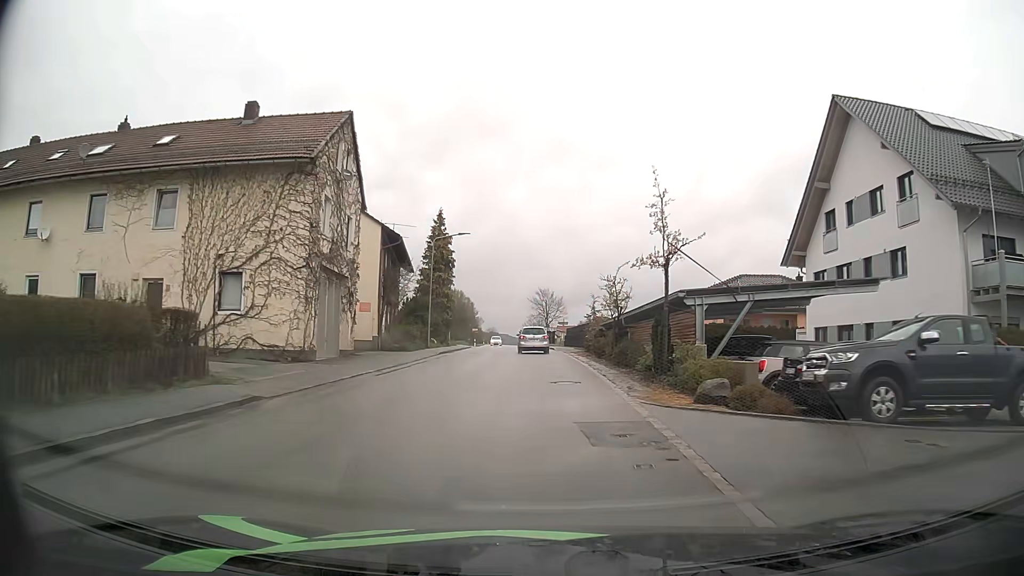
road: tertiary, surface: asphalt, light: Day
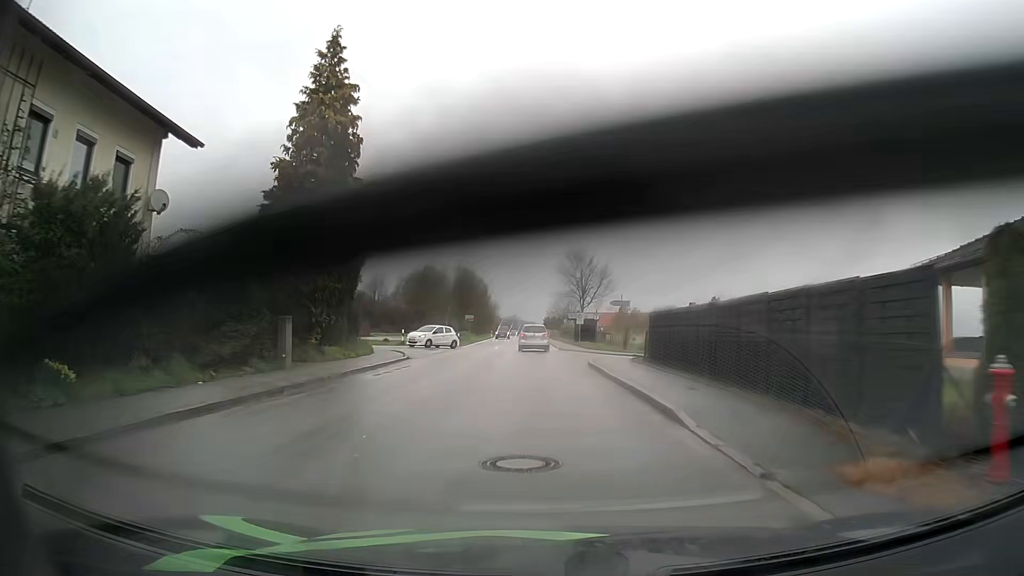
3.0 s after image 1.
(-0.8, +40.1) m; -2°
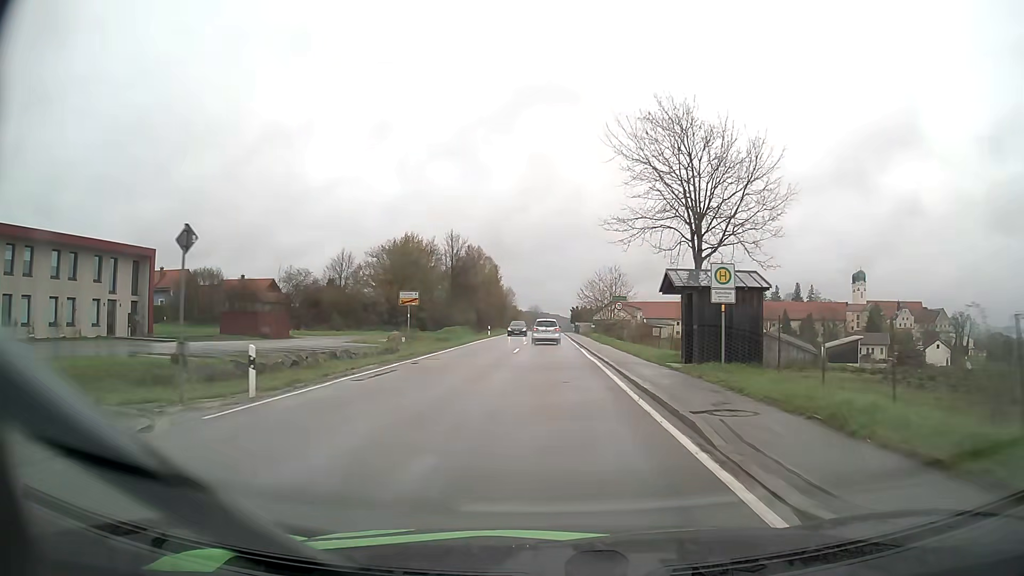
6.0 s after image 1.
(-0.6, +41.4) m; -2°
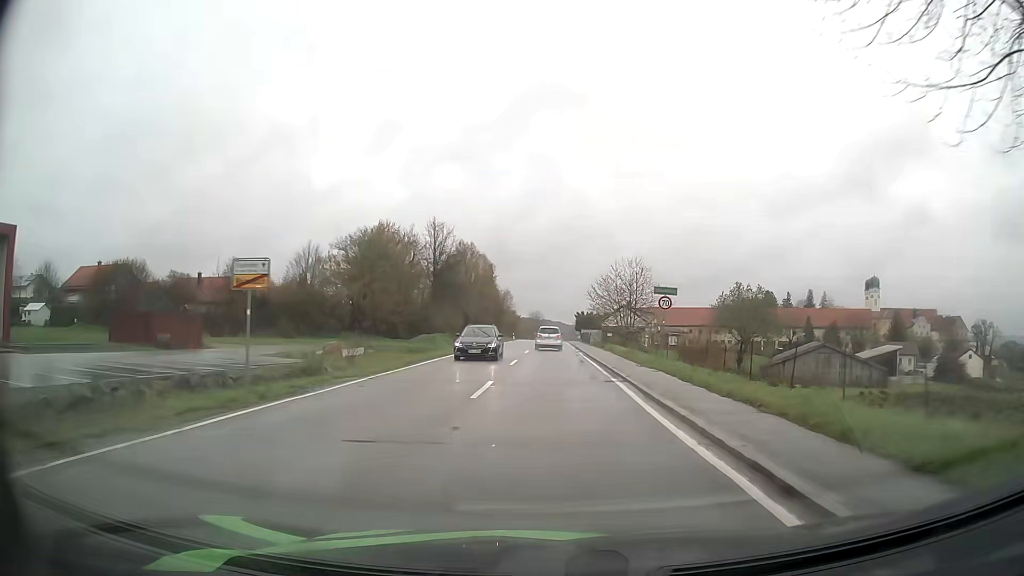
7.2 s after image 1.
(0.0, +17.4) m; 0°
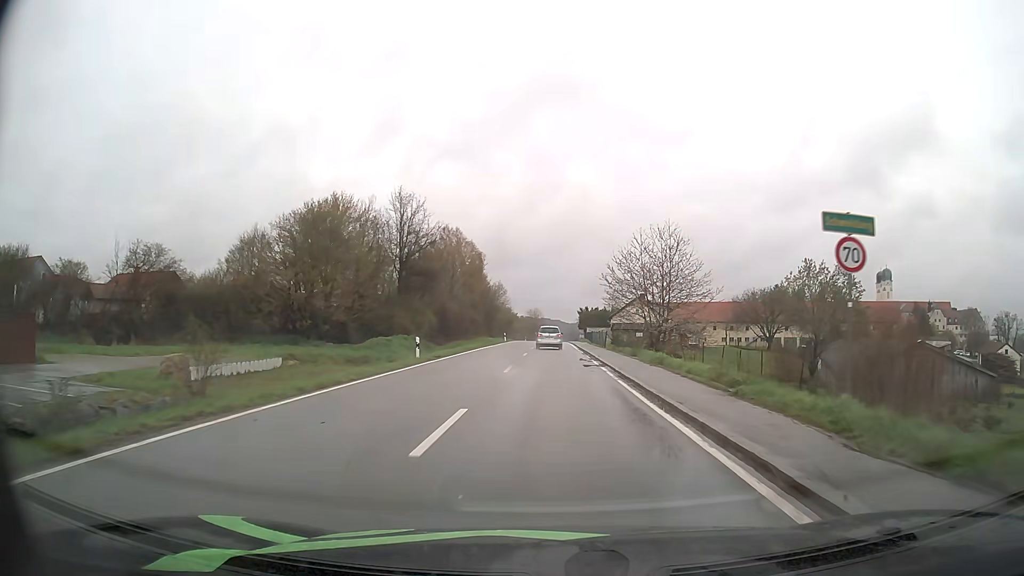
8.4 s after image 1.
(+0.1, +18.1) m; 0°
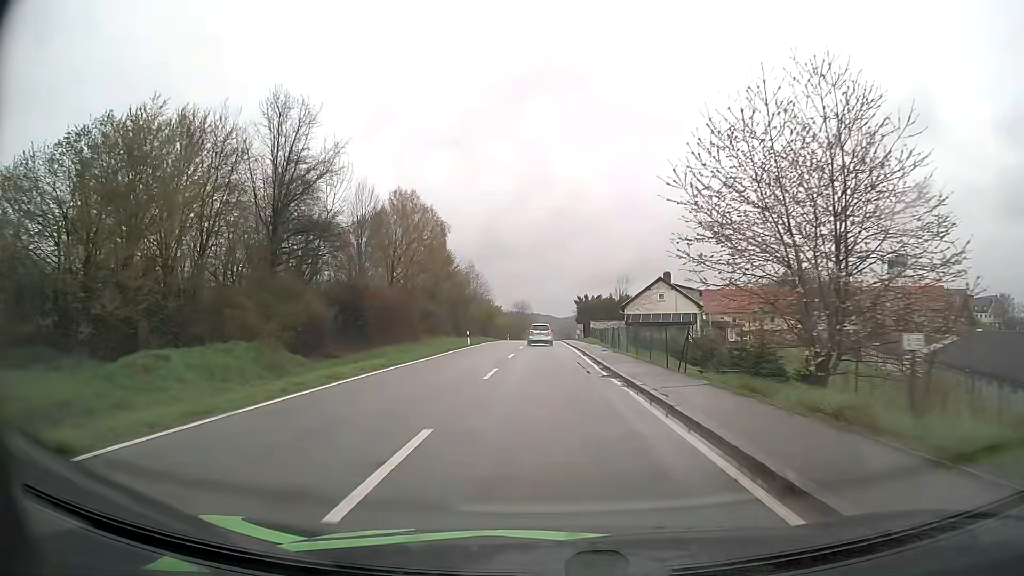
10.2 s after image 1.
(+0.1, +28.6) m; +1°
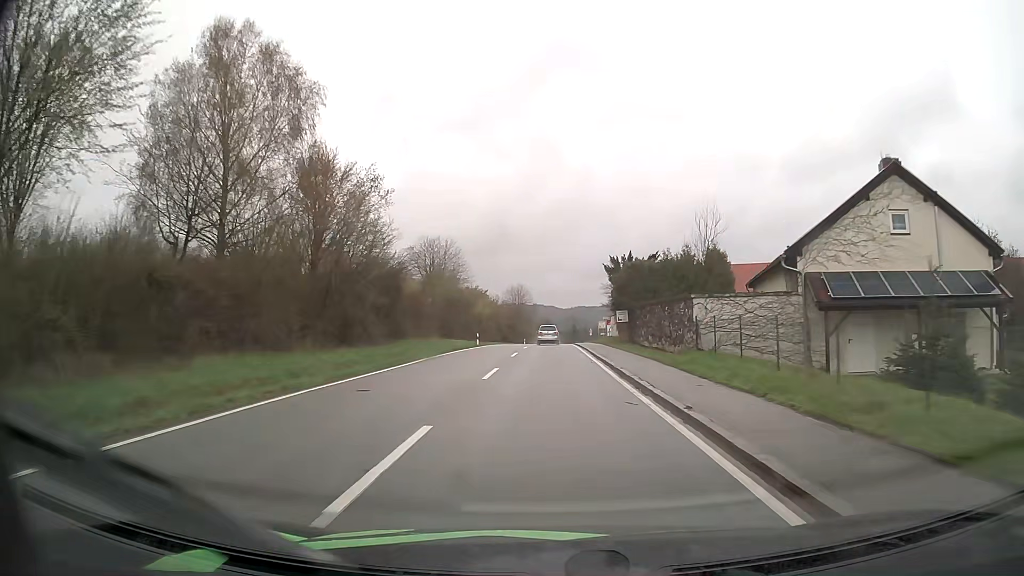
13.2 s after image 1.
(-0.2, +48.2) m; 0°
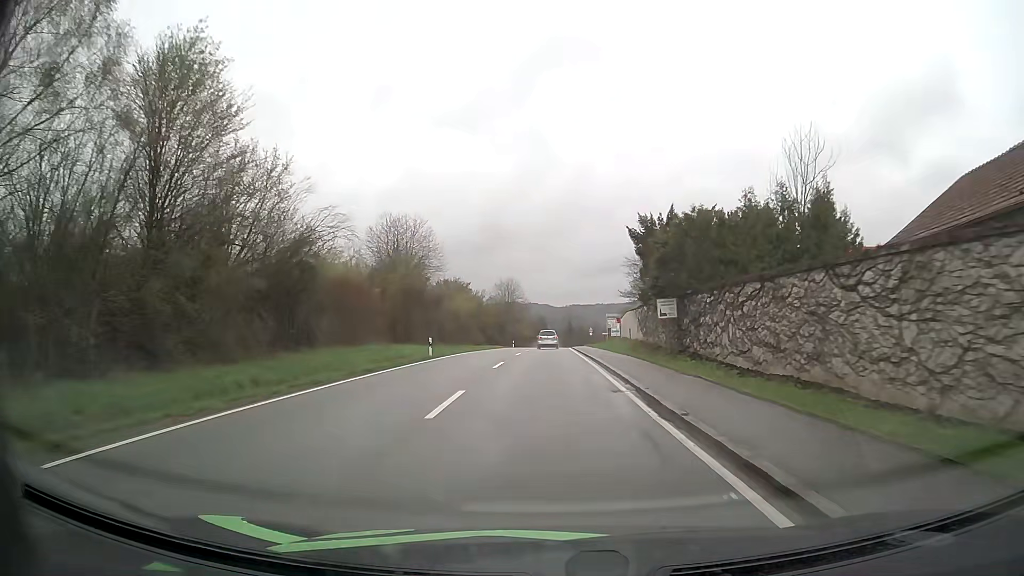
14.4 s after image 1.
(+0.1, +18.9) m; 0°
(0, +10) (0, +20) (0, +30) (0, +40) (0, +50) (0, +60) (+1, +70) (+1, +80) (+1, +90) (+2, +100) m
